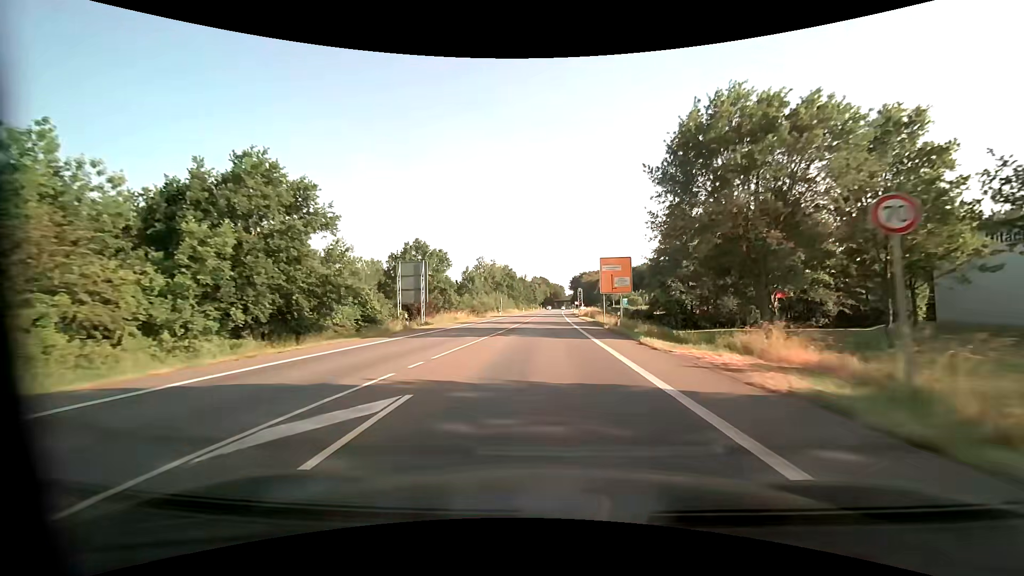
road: primary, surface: asphalt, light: Day
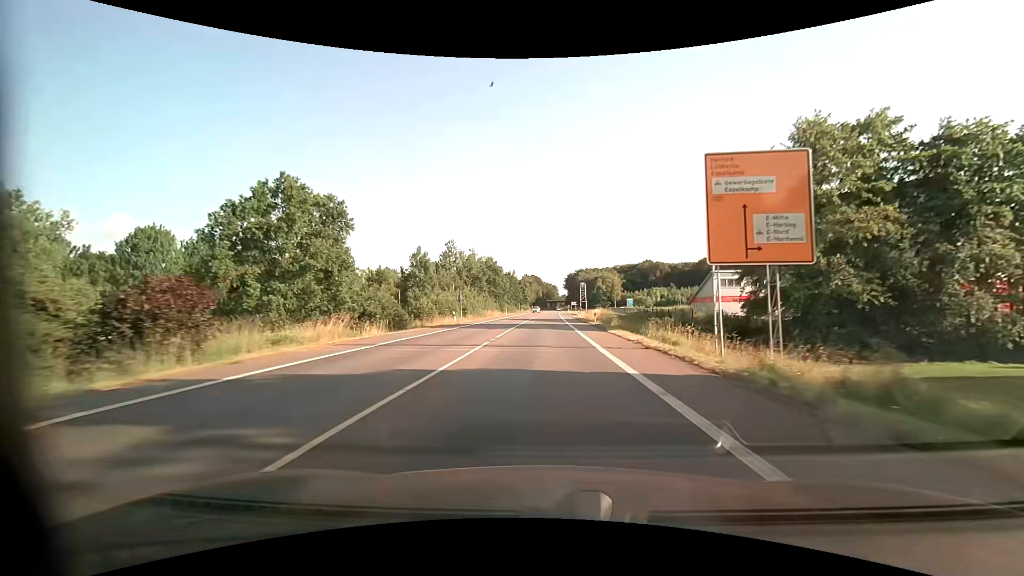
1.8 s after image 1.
(+0.2, +35.0) m; +1°
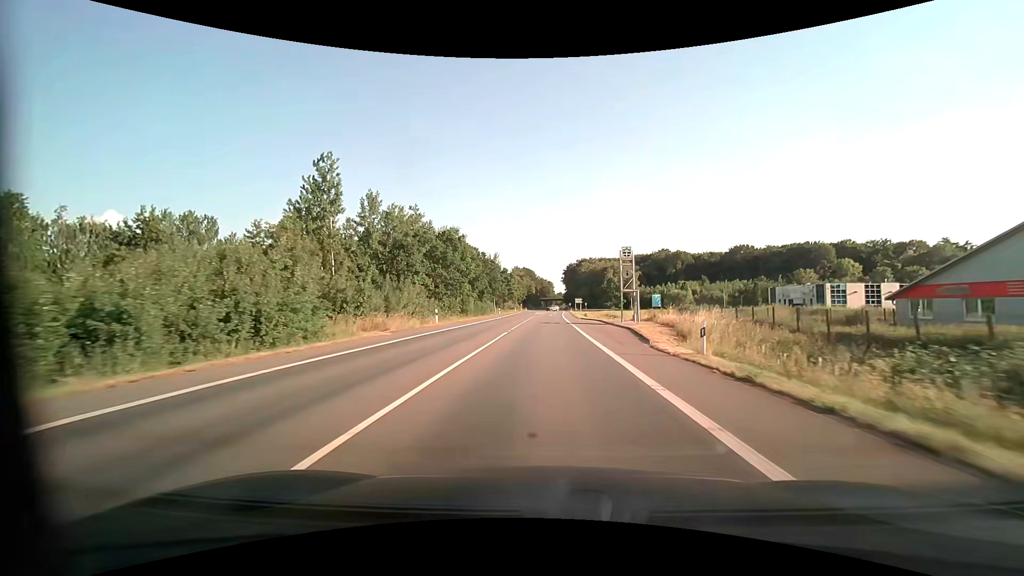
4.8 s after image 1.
(-0.1, +58.4) m; 0°
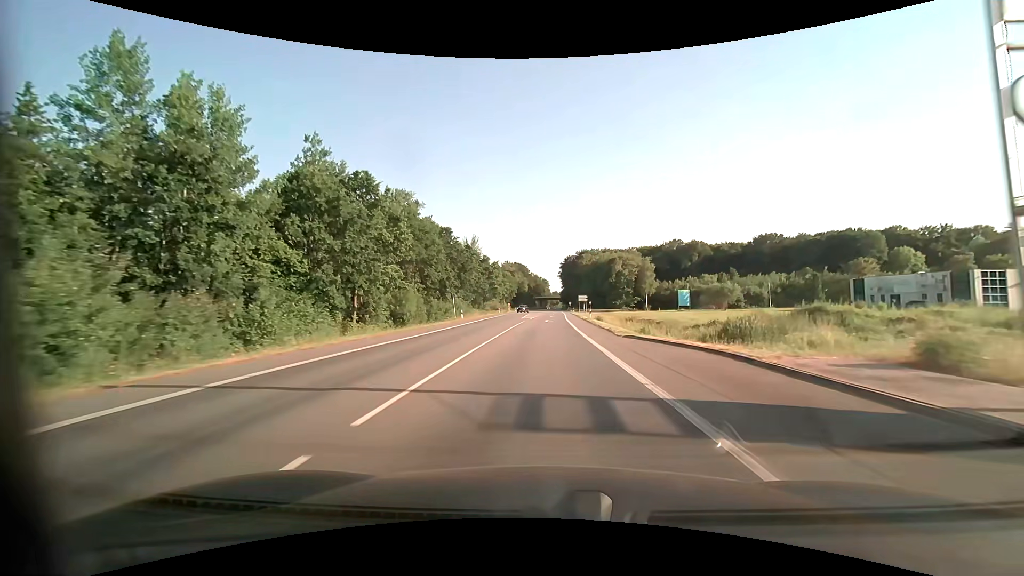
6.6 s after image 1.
(+0.3, +35.0) m; +1°
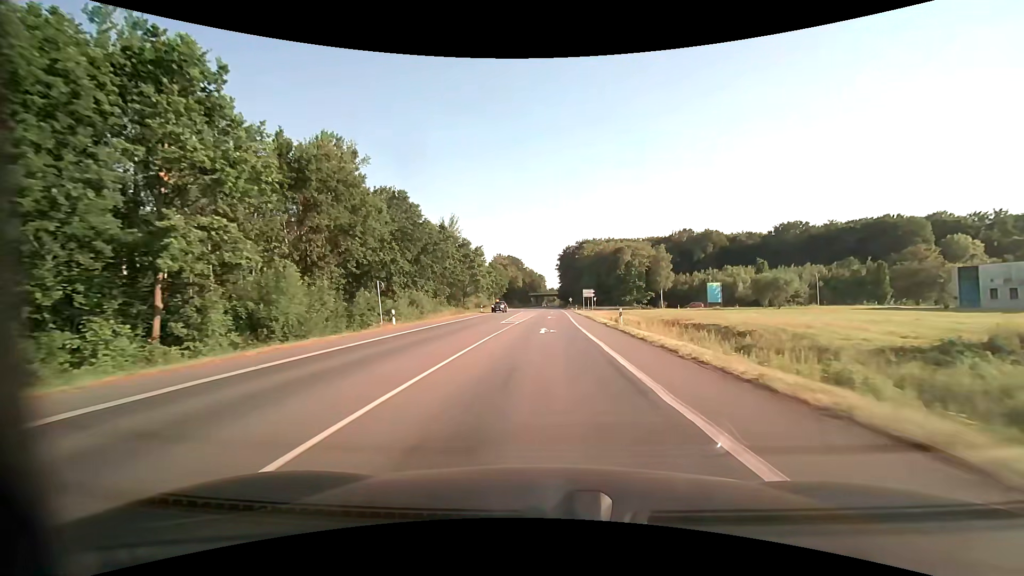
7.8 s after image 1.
(+0.1, +22.6) m; 0°
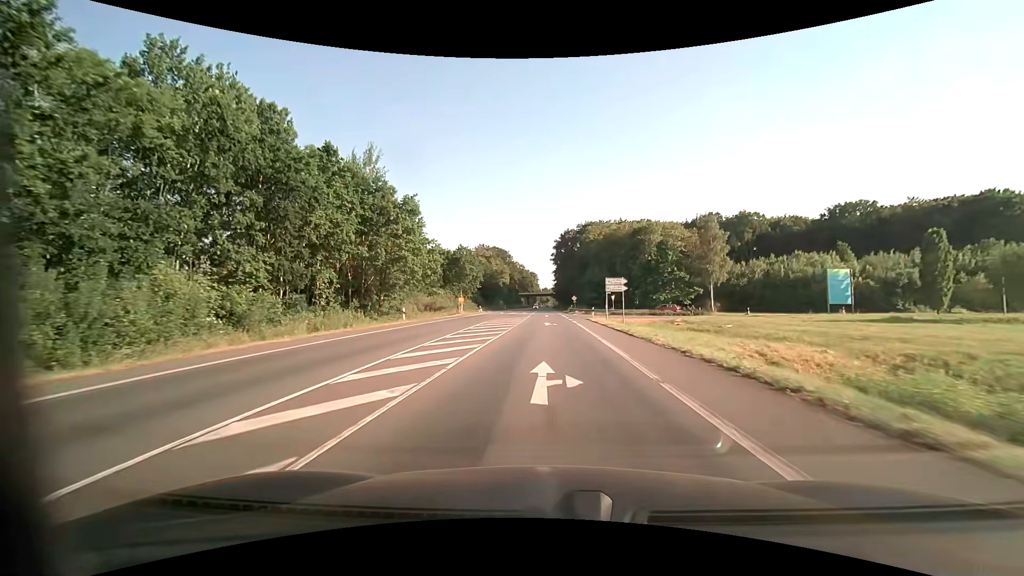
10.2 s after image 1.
(+0.4, +40.4) m; +1°
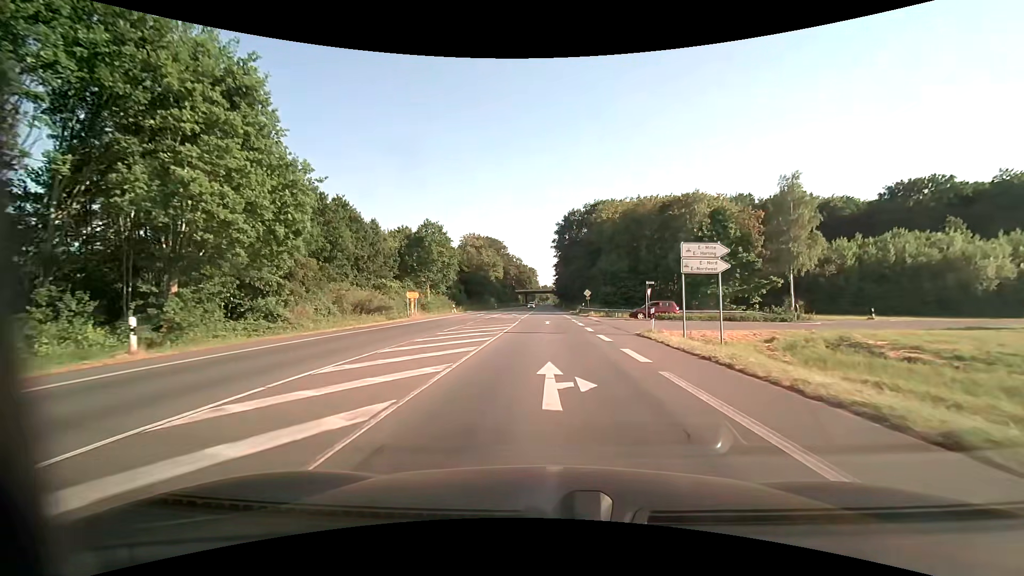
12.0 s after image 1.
(+0.1, +25.2) m; 0°
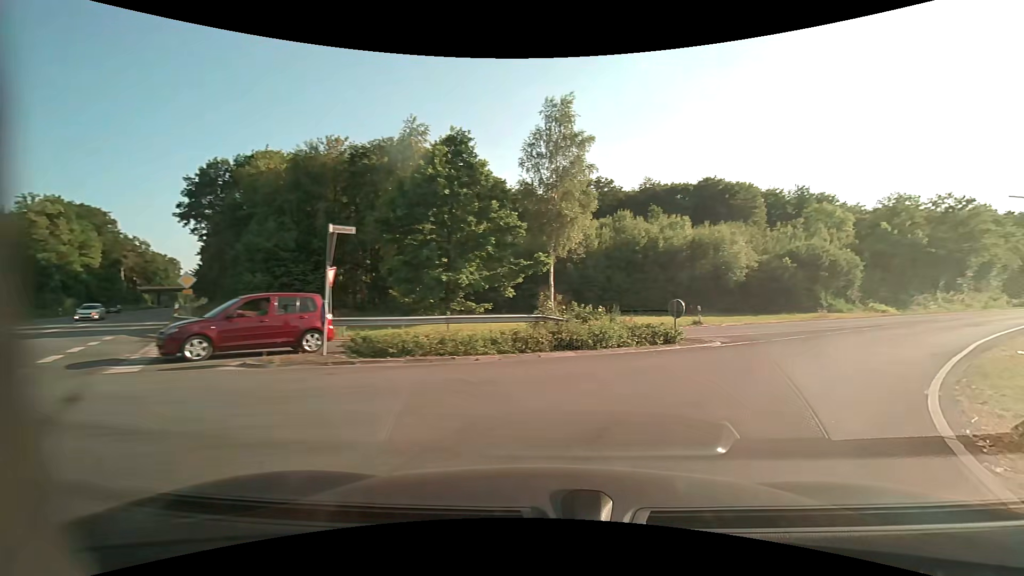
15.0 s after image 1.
(+4.1, +27.2) m; +35°
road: unclassified
